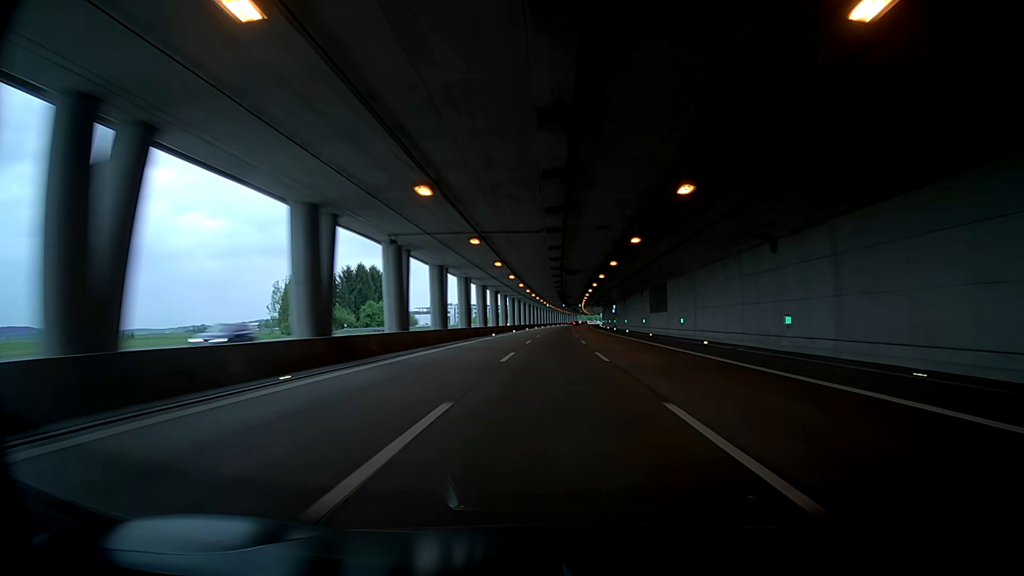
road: motorway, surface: asphalt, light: Day
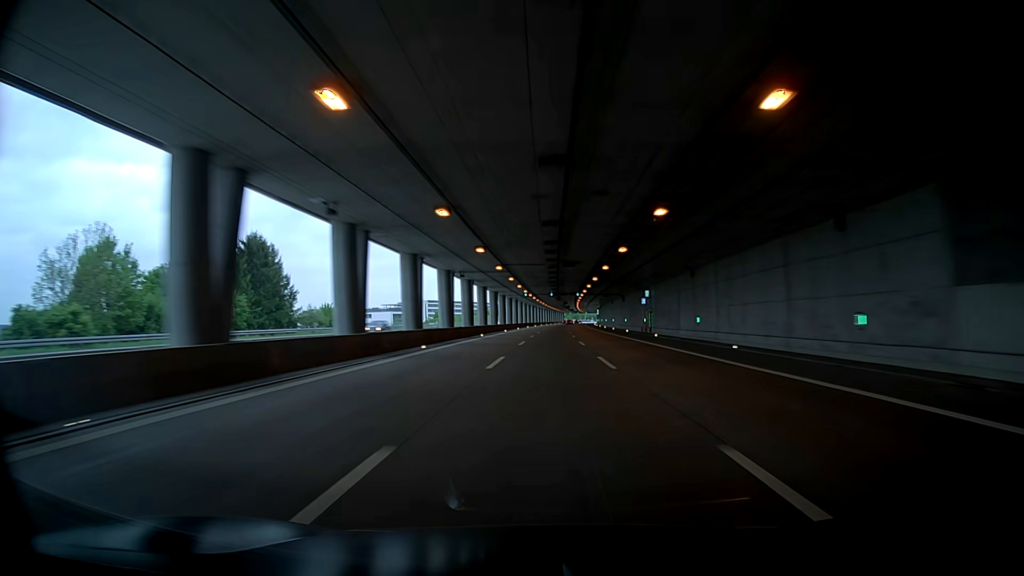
(-0.2, +57.7) m; 0°
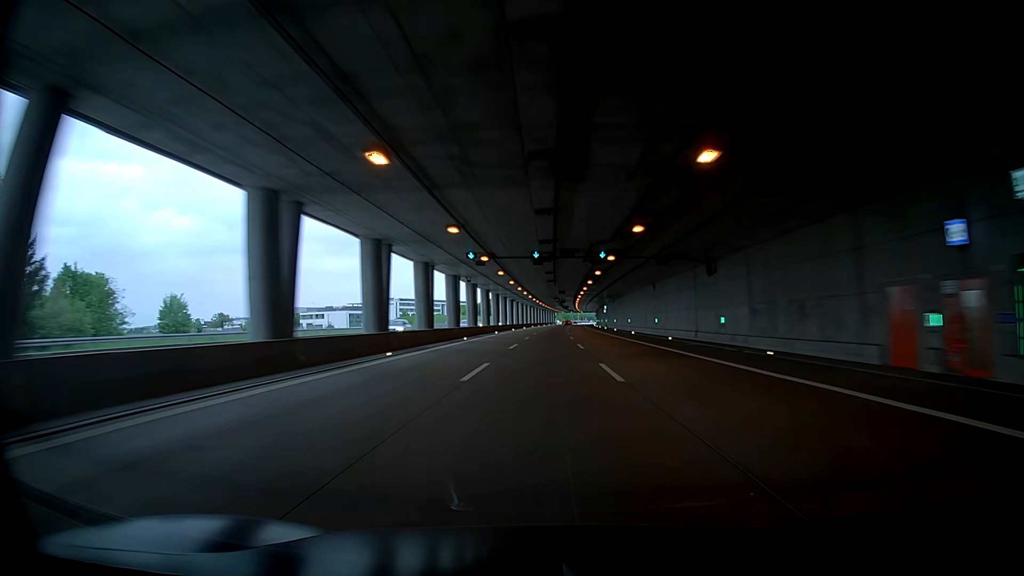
(+1.9, +57.5) m; +3°
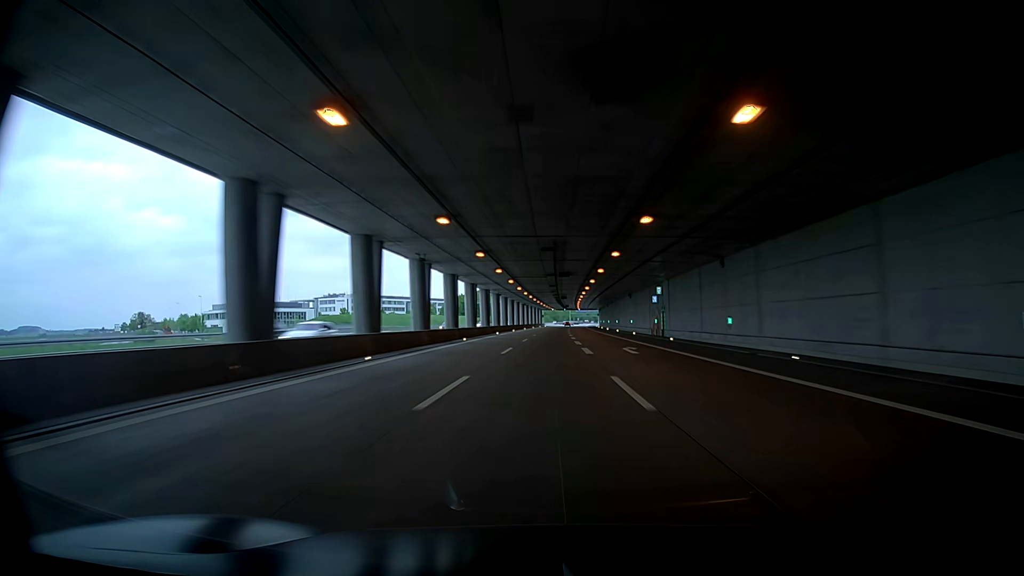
(+1.4, +76.6) m; +1°
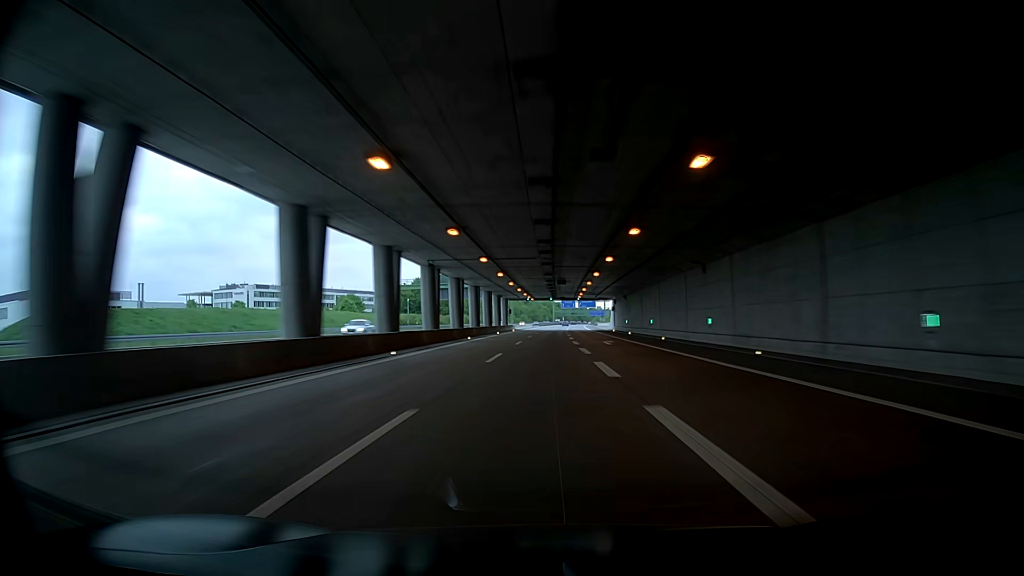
(+3.0, +95.6) m; +3°
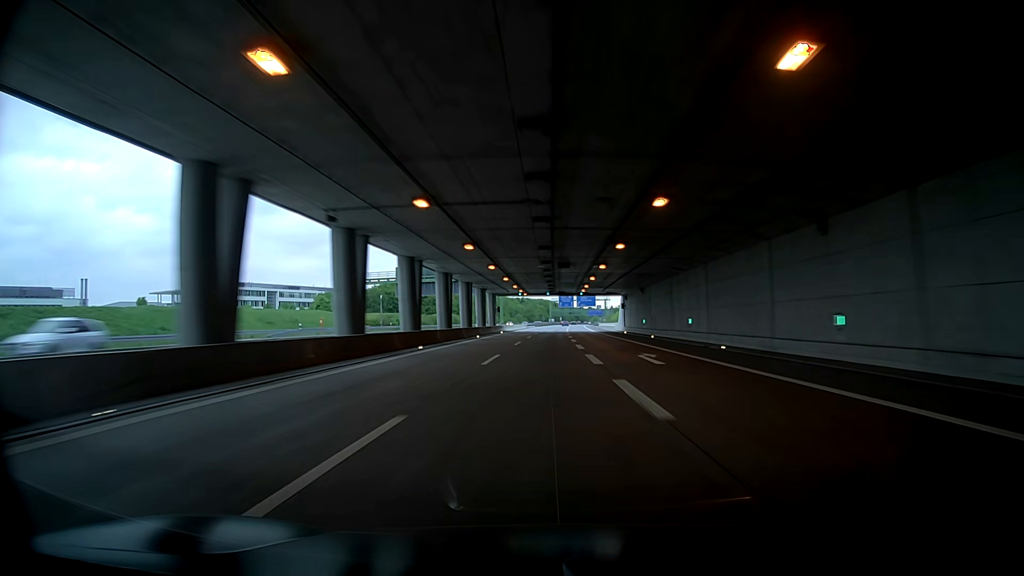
(-0.1, +19.1) m; -1°
(0, +10) (0, +20) (0, +30) (-1, +40) (-1, +50) (0, +60) (0, +70) (0, +80) (0, +90) (0, +100) m
